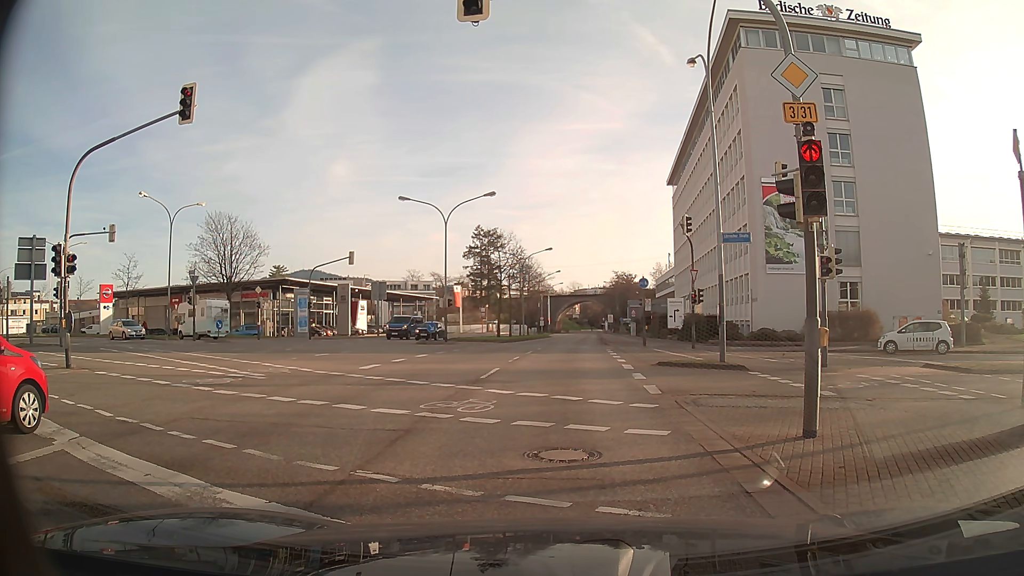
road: primary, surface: asphalt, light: Day
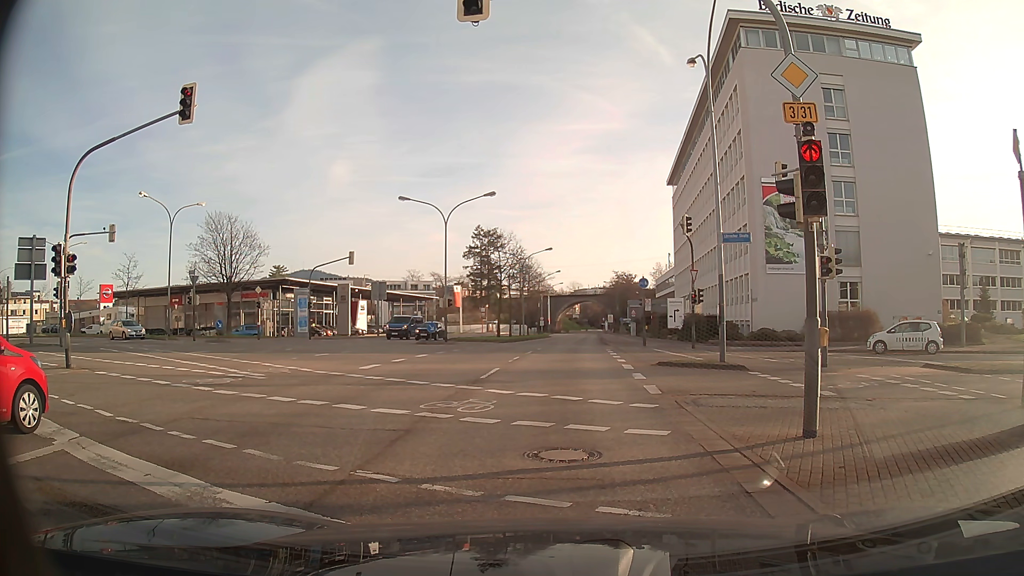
(0.0, 0.0) m; 0°
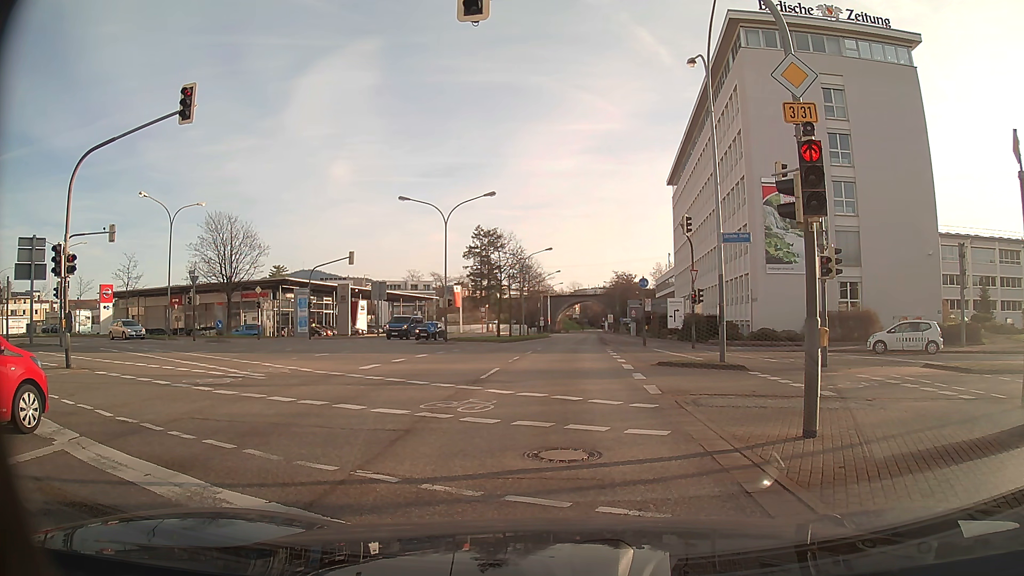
(0.0, 0.0) m; 0°
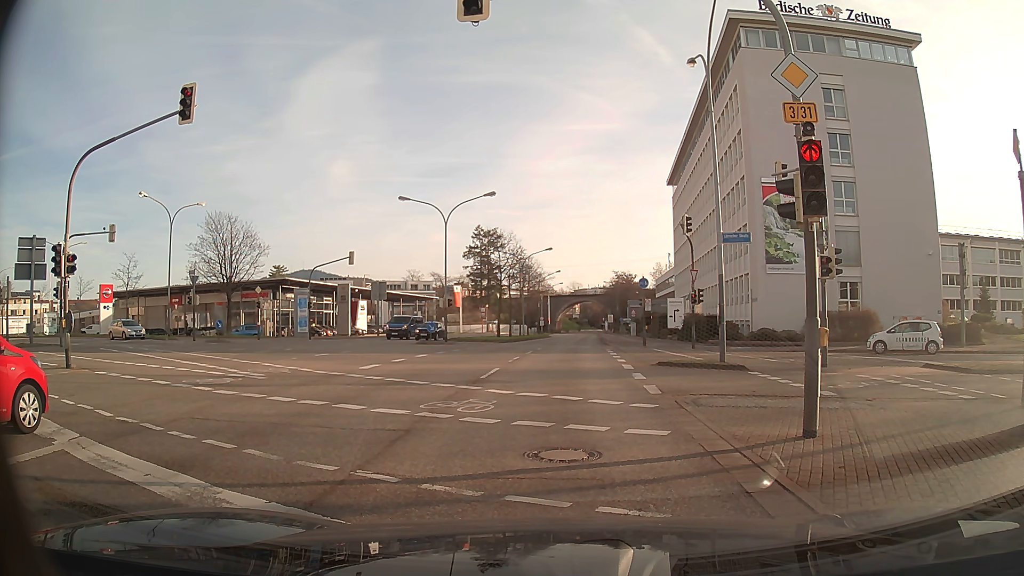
(0.0, 0.0) m; 0°
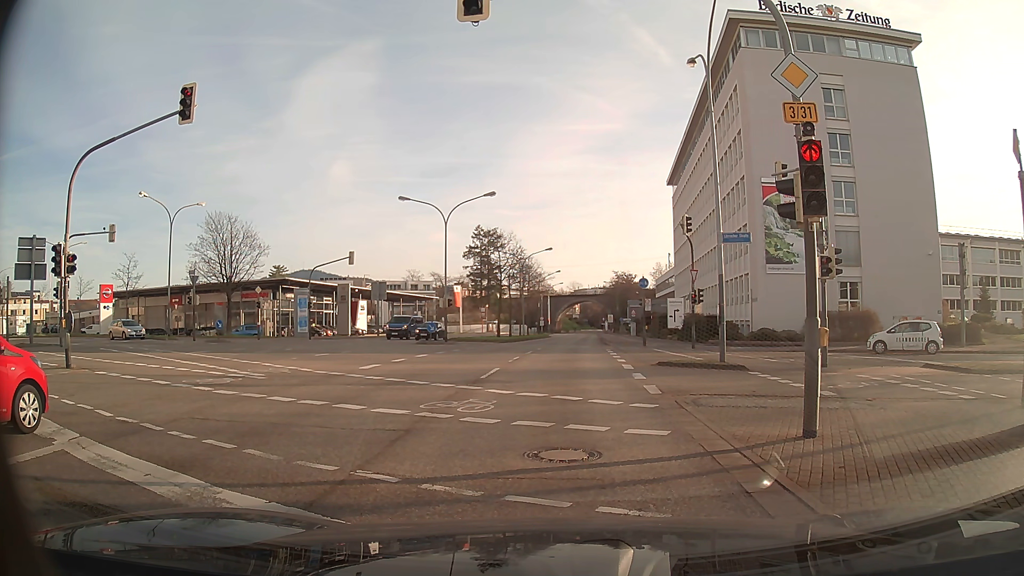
(0.0, 0.0) m; 0°
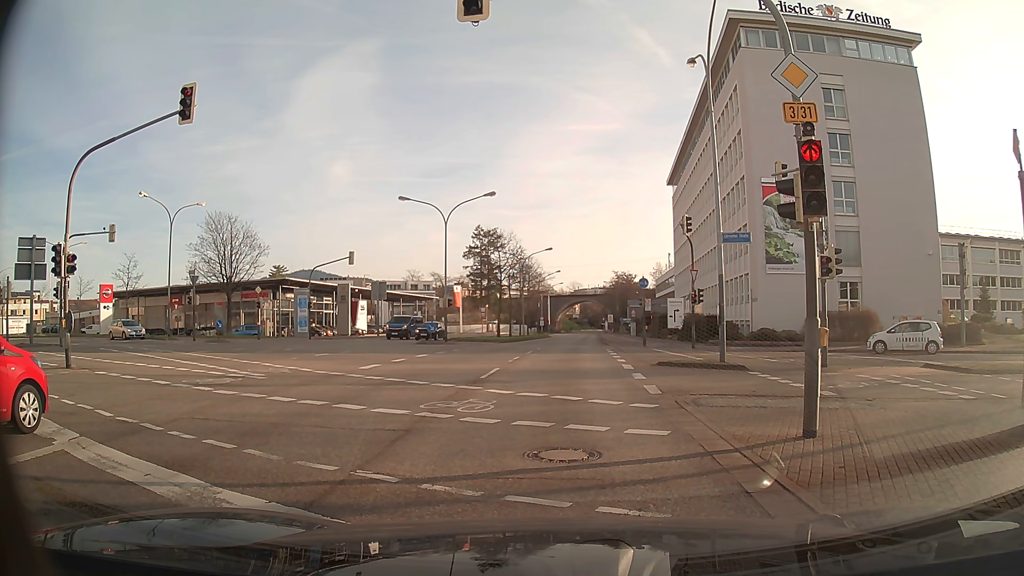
(0.0, 0.0) m; 0°
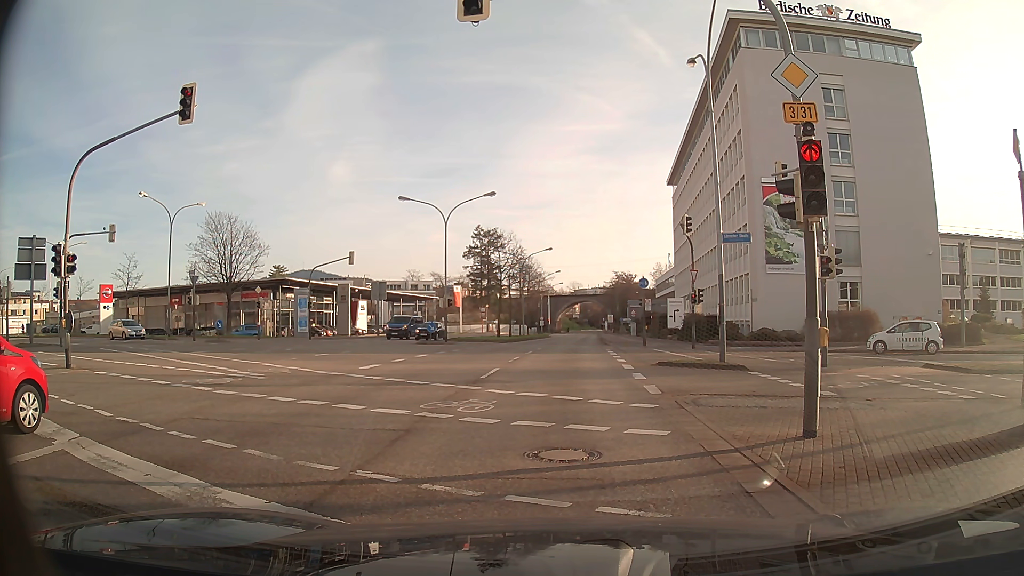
(0.0, 0.0) m; 0°
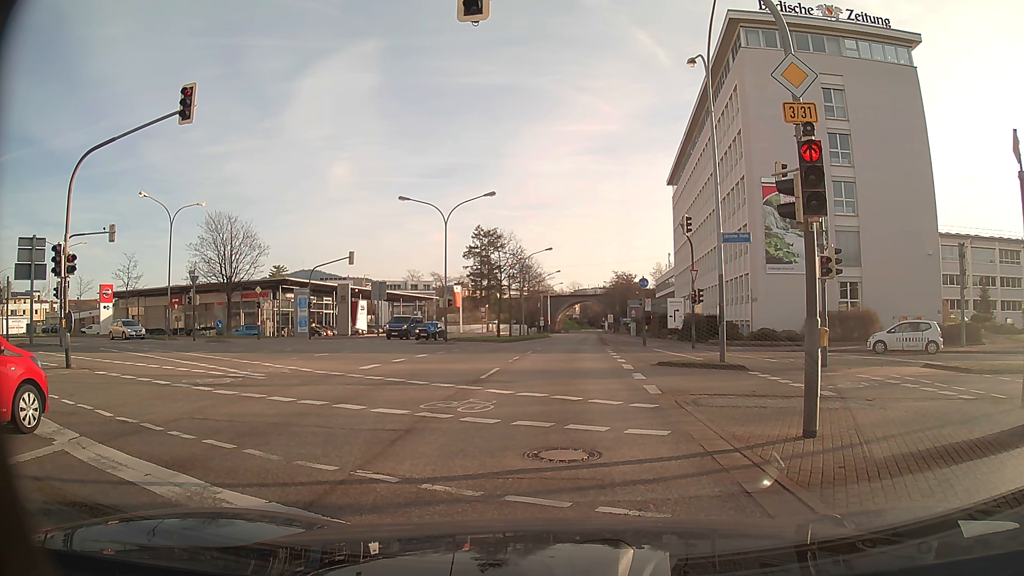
(0.0, 0.0) m; 0°
(0, +10) (0, +20) (+1, +30) (+1, +40) (+2, +50) (+2, +60) (+3, +70) (+4, +80) (+4, +90) (+5, +100) m
